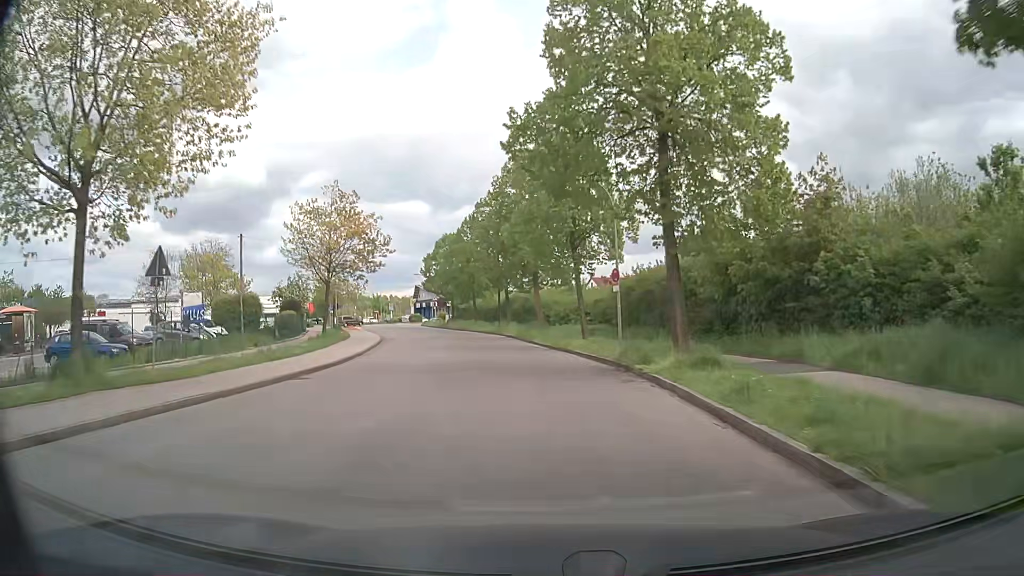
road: residential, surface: asphalt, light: Day
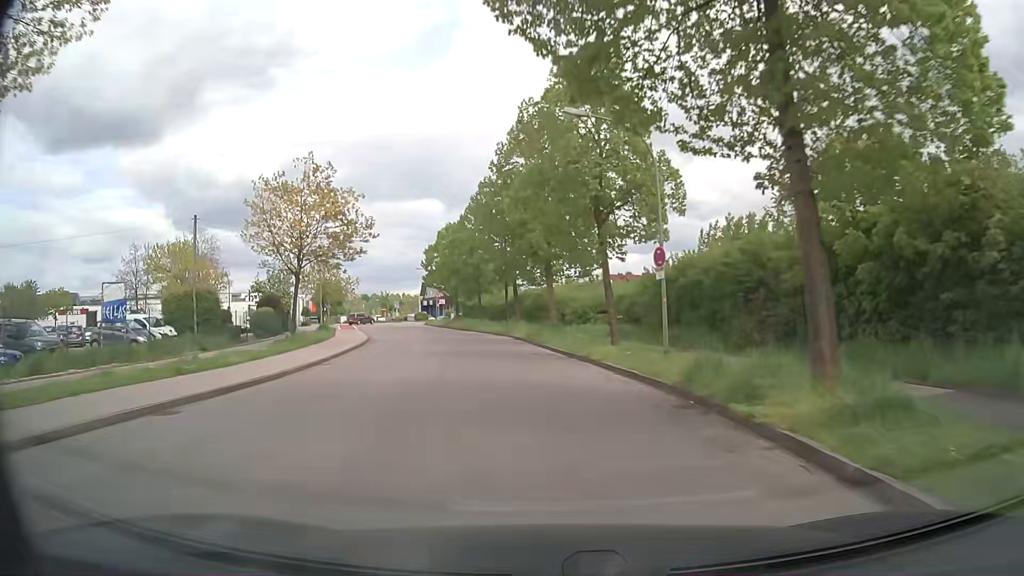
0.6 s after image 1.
(-0.1, +7.7) m; -1°
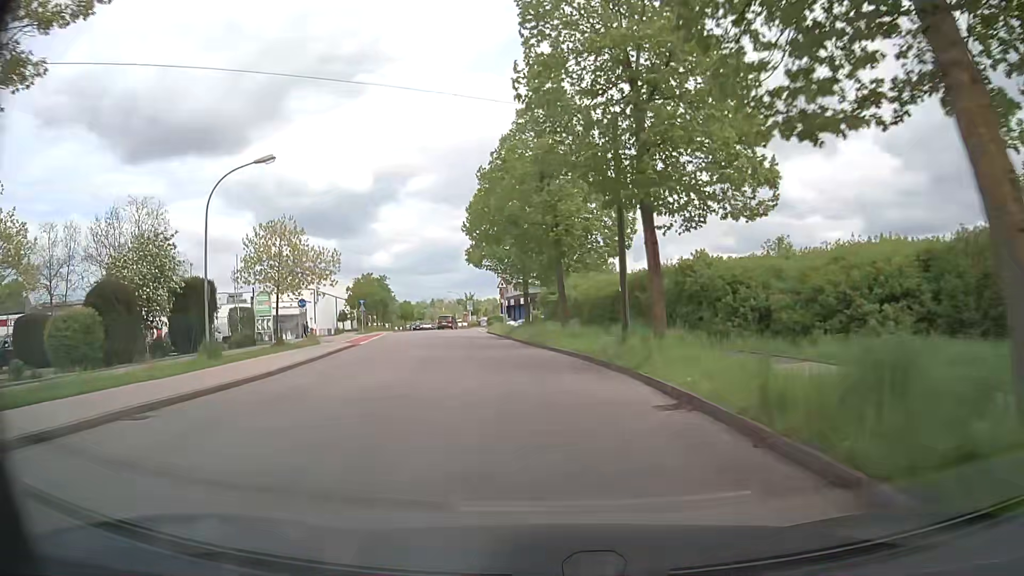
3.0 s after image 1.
(-2.1, +30.2) m; -8°
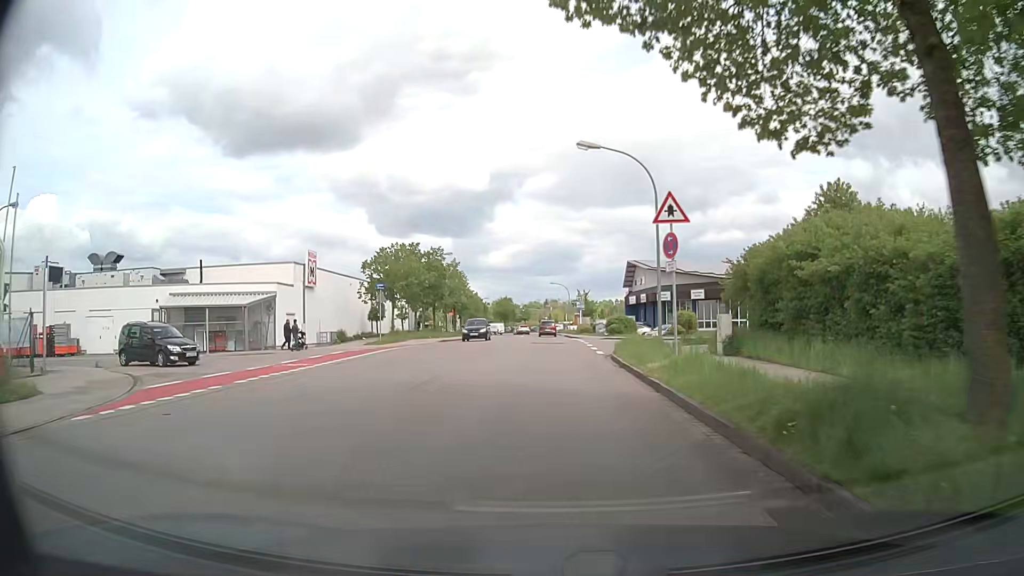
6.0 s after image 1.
(-3.7, +34.9) m; -11°
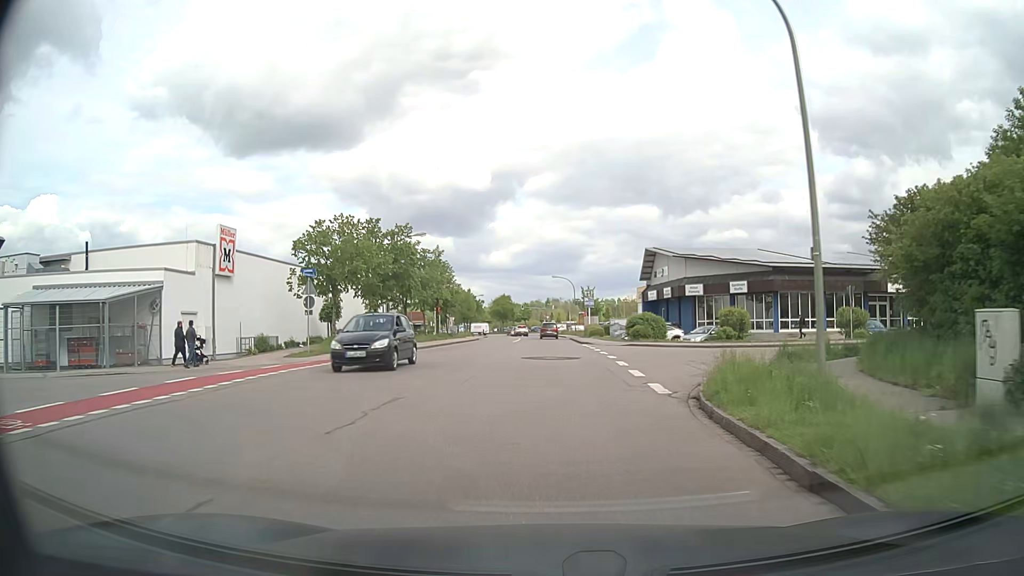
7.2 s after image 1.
(+0.1, +13.6) m; 0°
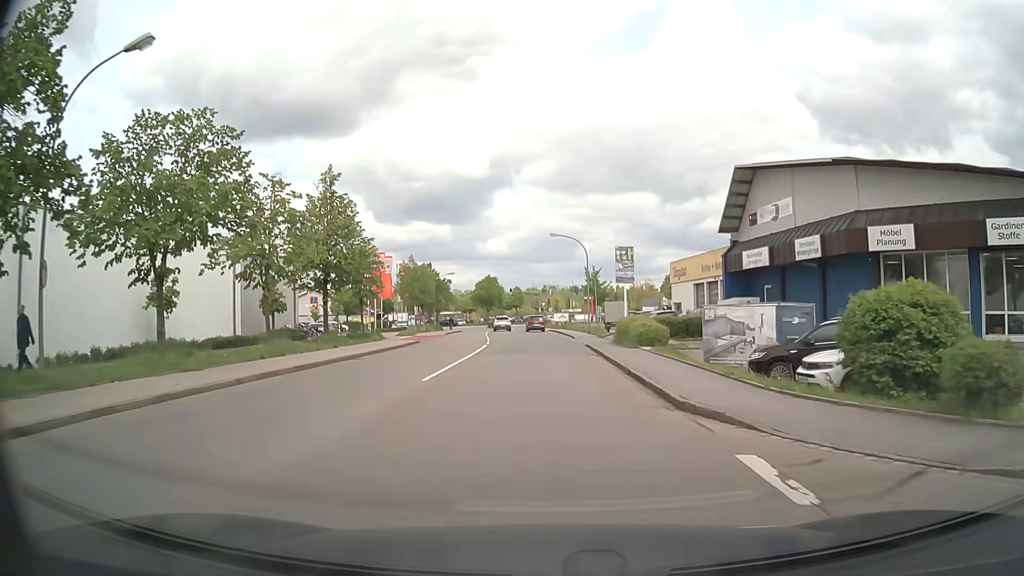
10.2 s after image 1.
(+0.1, +33.1) m; 0°
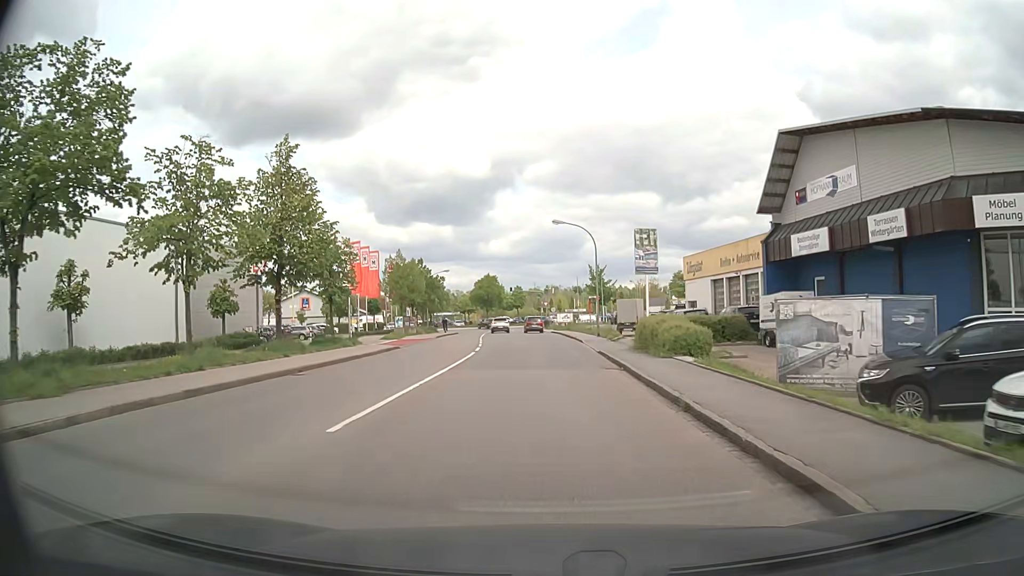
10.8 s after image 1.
(0.0, +6.6) m; 0°
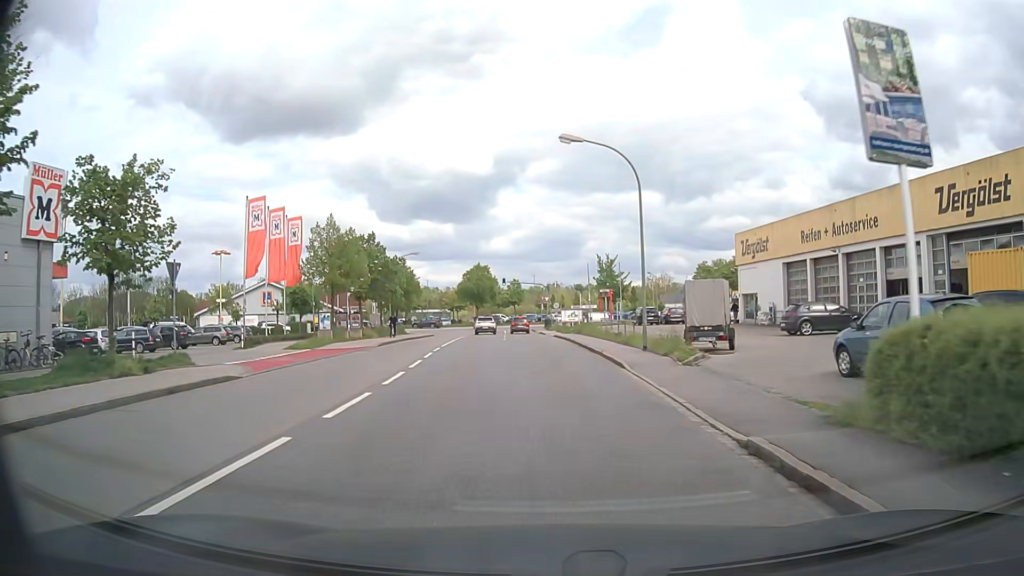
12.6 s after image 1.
(-0.2, +19.7) m; -1°
(0, +10) (0, +20) (0, +30) (-1, +40) (-1, +50) (-2, +60) (-3, +70) (-3, +80) (-3, +90) (+3, +98) m
